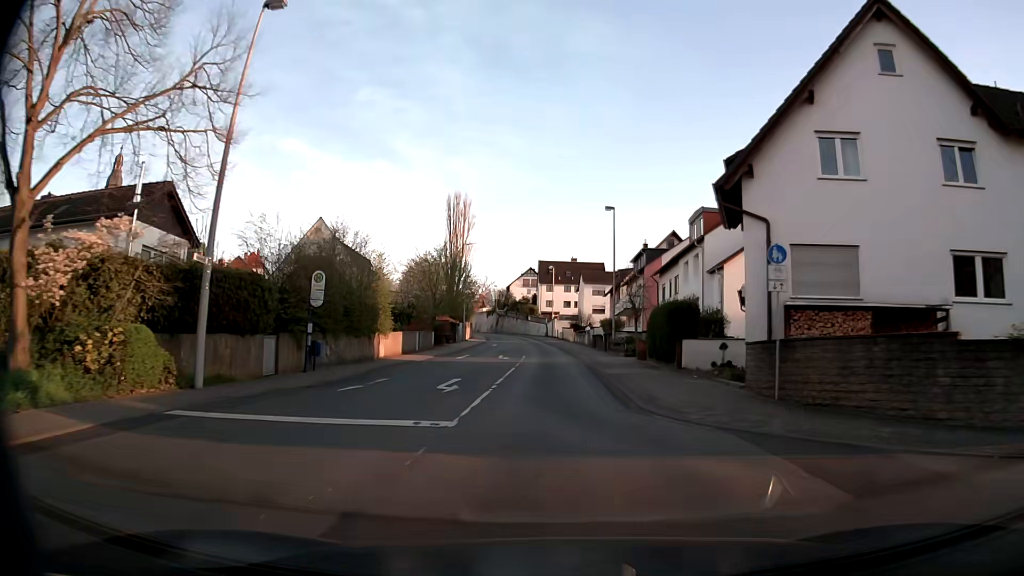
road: secondary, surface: asphalt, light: Day
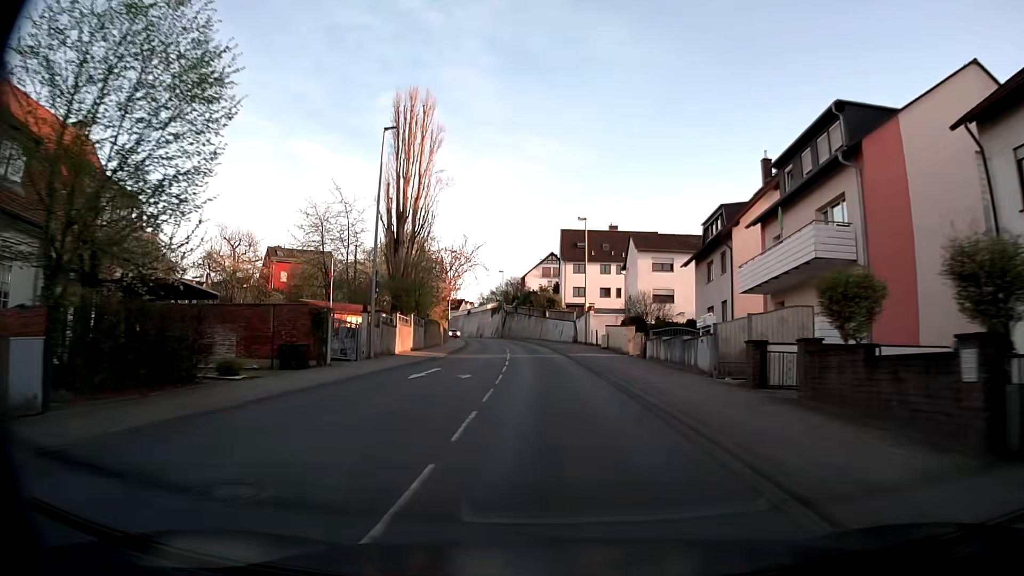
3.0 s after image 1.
(-0.5, +43.1) m; -2°
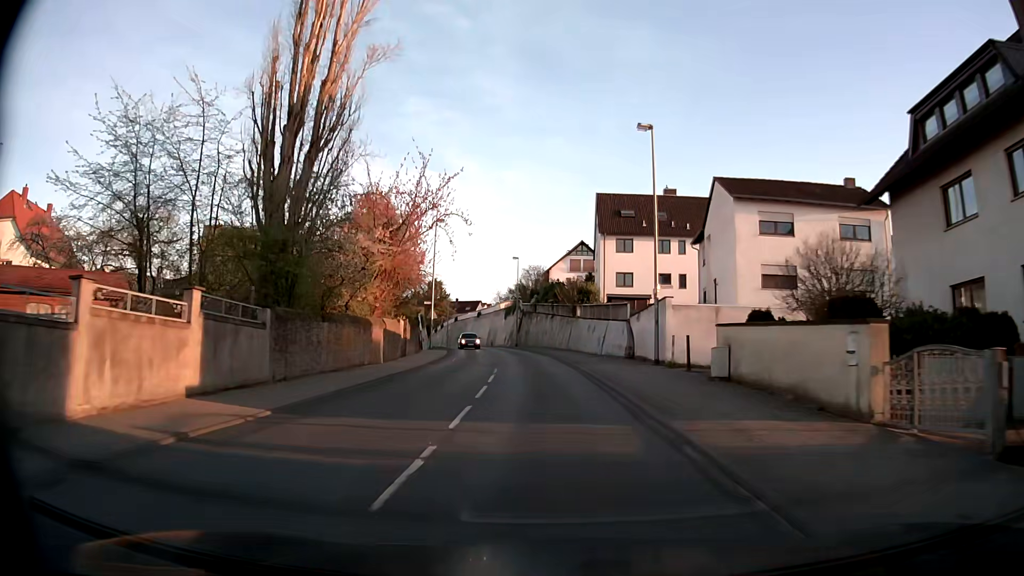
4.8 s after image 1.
(-0.5, +25.9) m; -2°
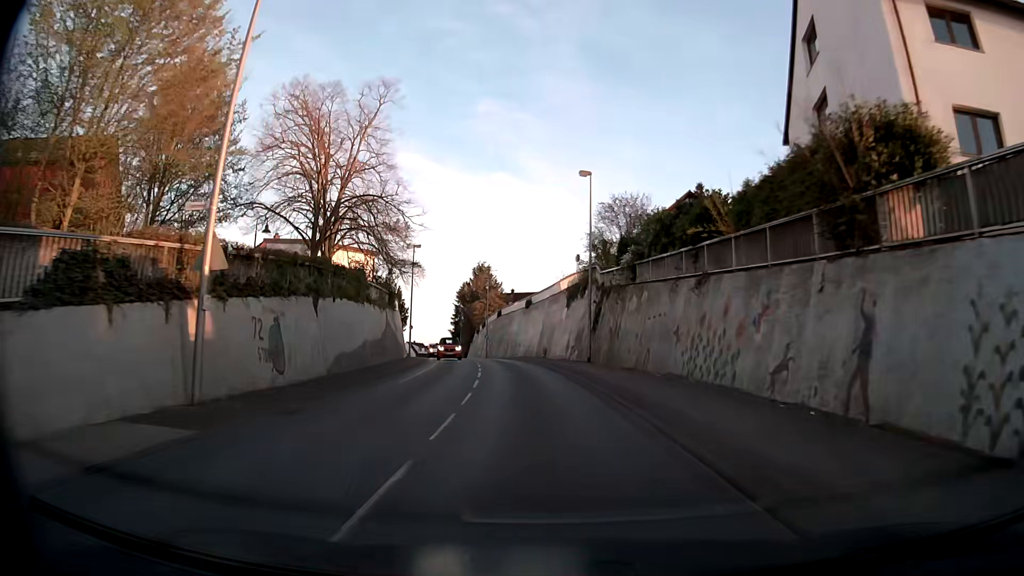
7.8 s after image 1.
(-2.1, +41.9) m; -6°
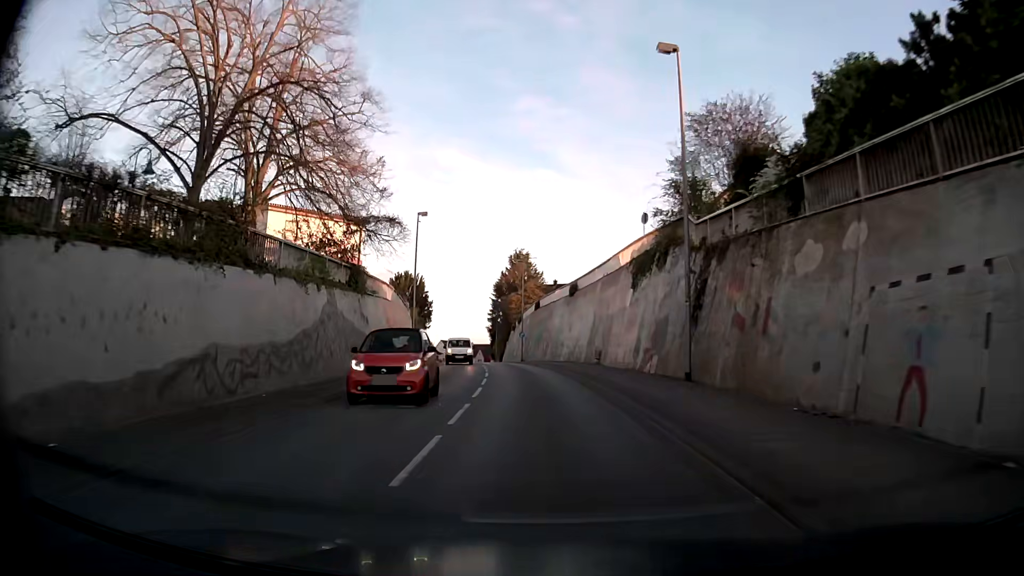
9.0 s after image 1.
(-0.5, +16.3) m; -4°
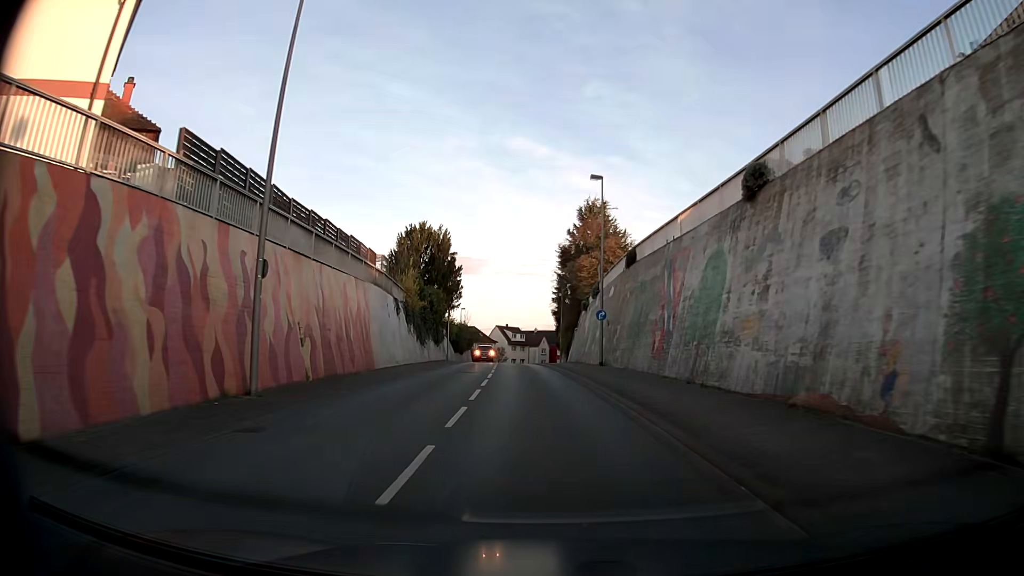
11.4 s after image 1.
(-1.8, +32.3) m; -6°
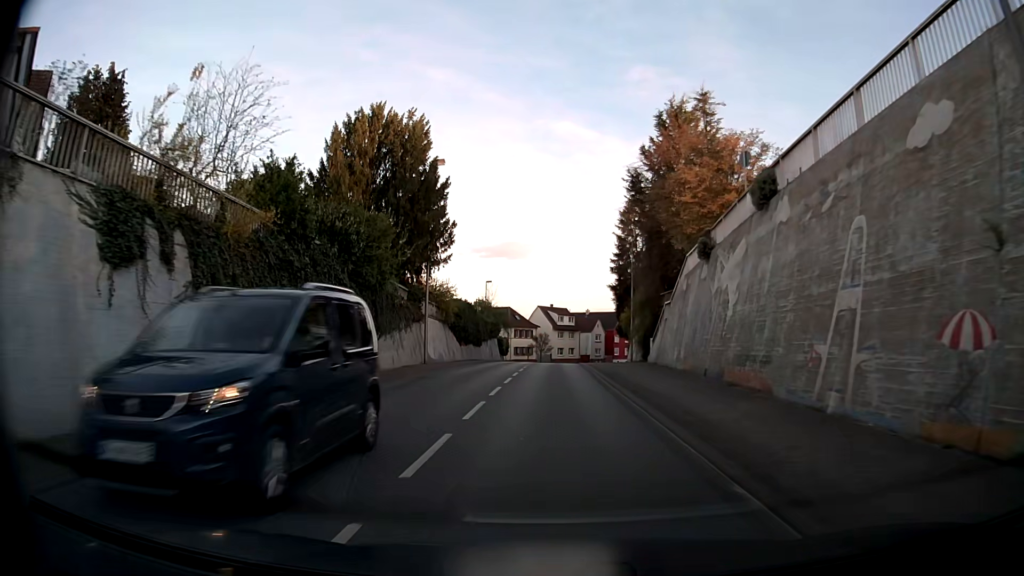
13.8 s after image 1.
(-1.4, +30.8) m; -4°
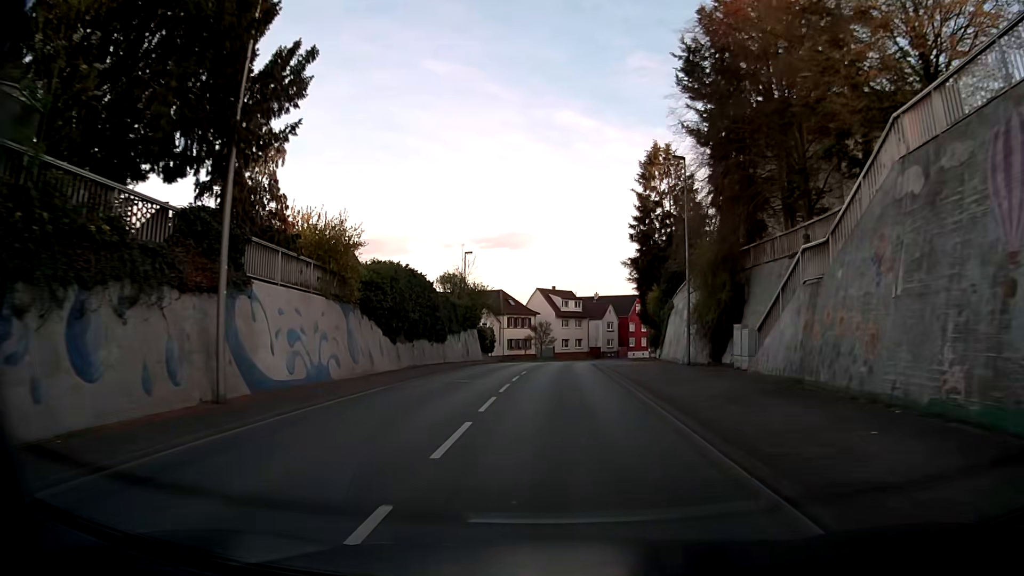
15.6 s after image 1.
(-0.1, +21.5) m; 0°
(0, +10) (0, +20) (0, +30) (0, +40) (+1, +50) (+2, +60) (+3, +70) (+5, +80) (+8, +89) (+12, +98) m
